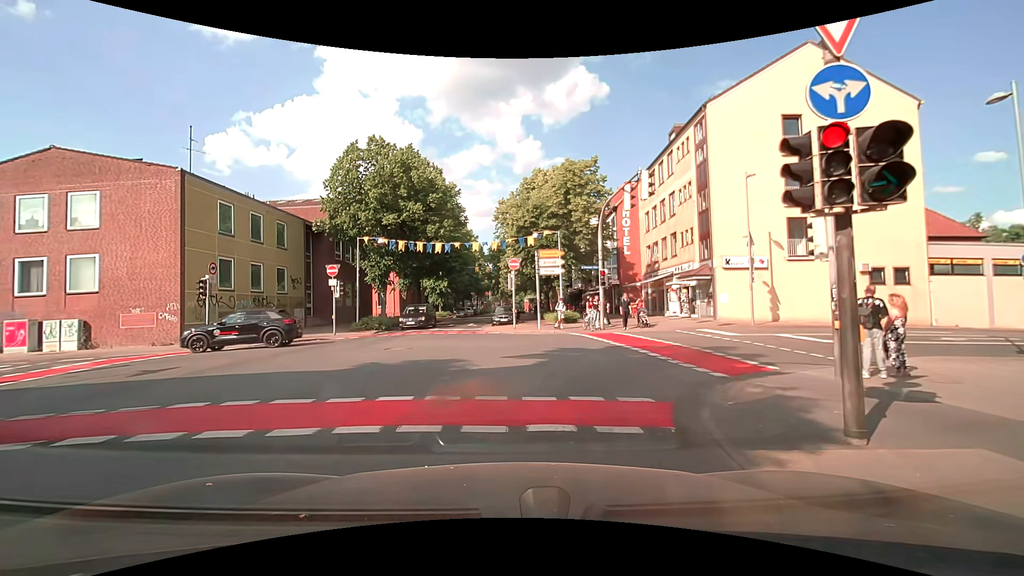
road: residential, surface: asphalt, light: Day
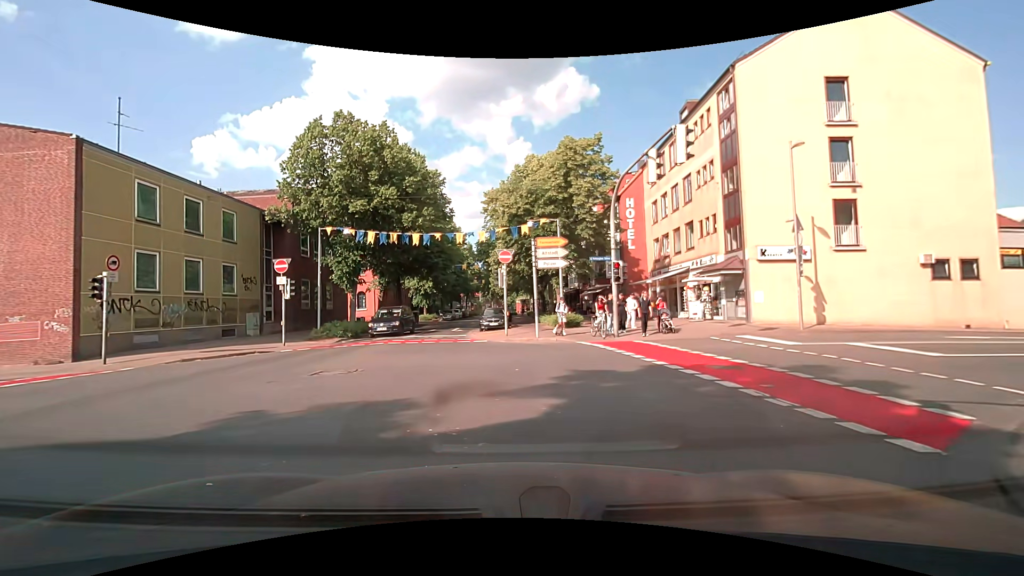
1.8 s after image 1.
(0.0, +5.3) m; +1°
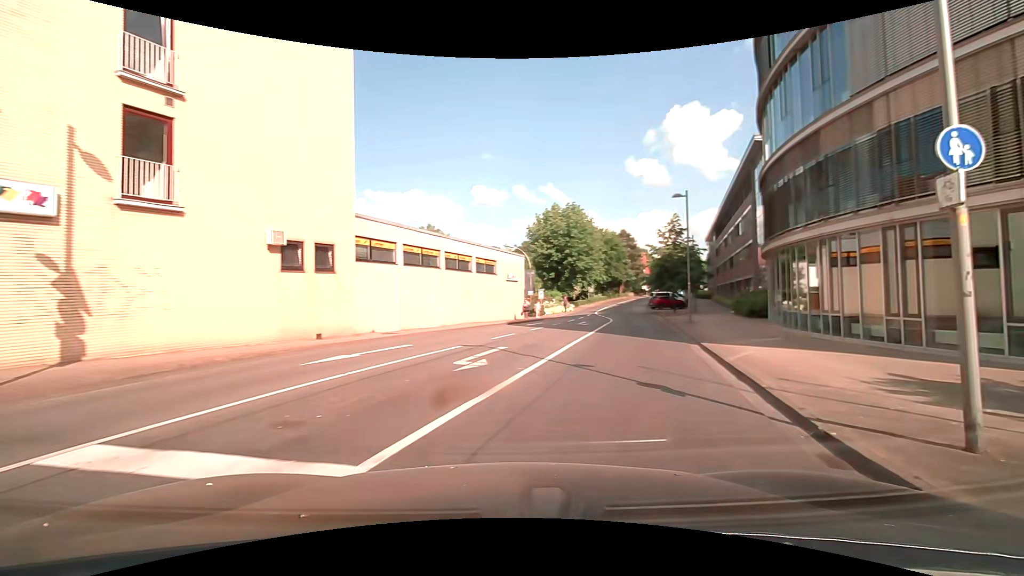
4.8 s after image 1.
(+6.9, +12.2) m; +66°
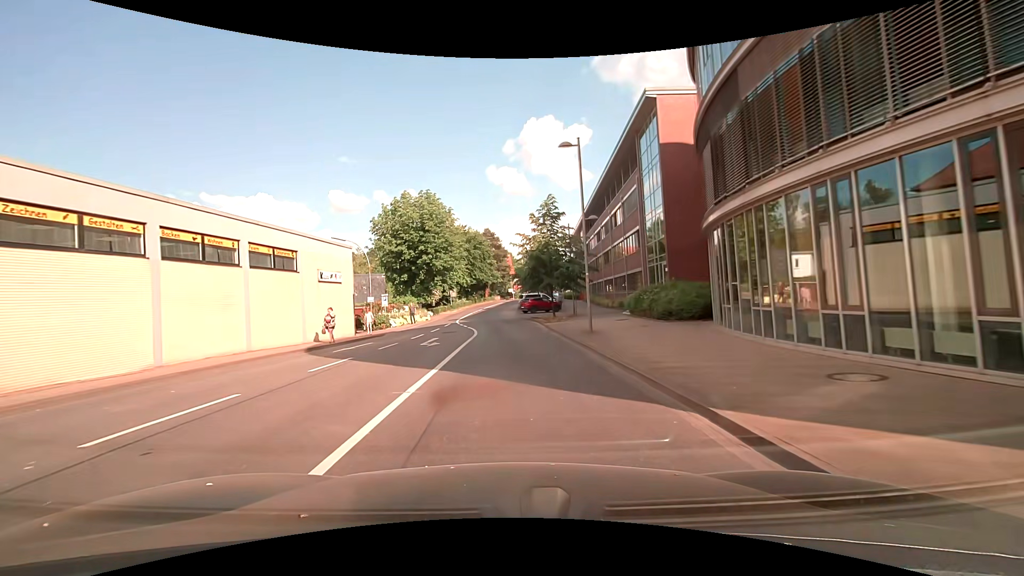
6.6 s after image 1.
(+1.8, +11.4) m; +15°
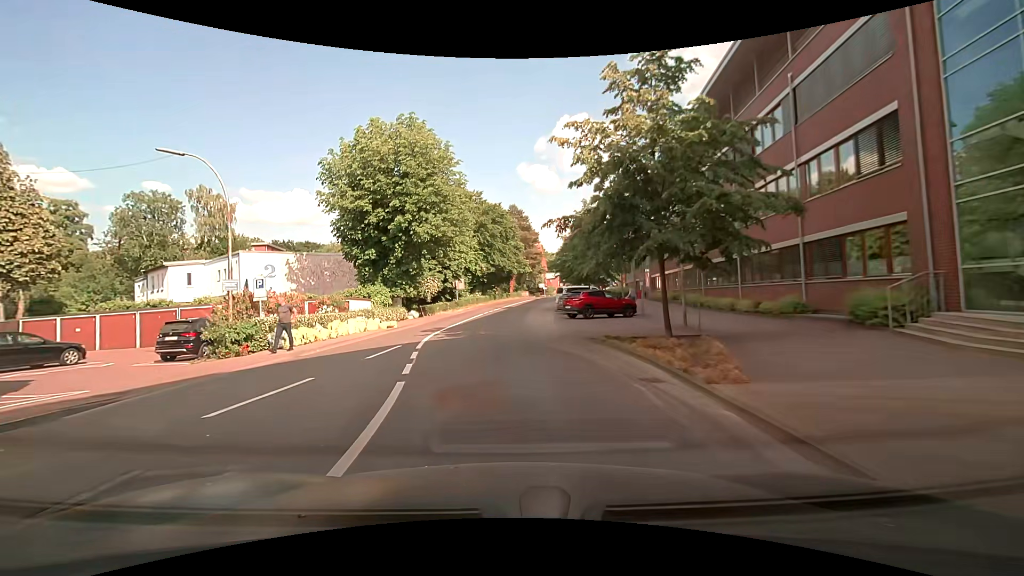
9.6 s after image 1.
(-0.1, +23.4) m; -3°
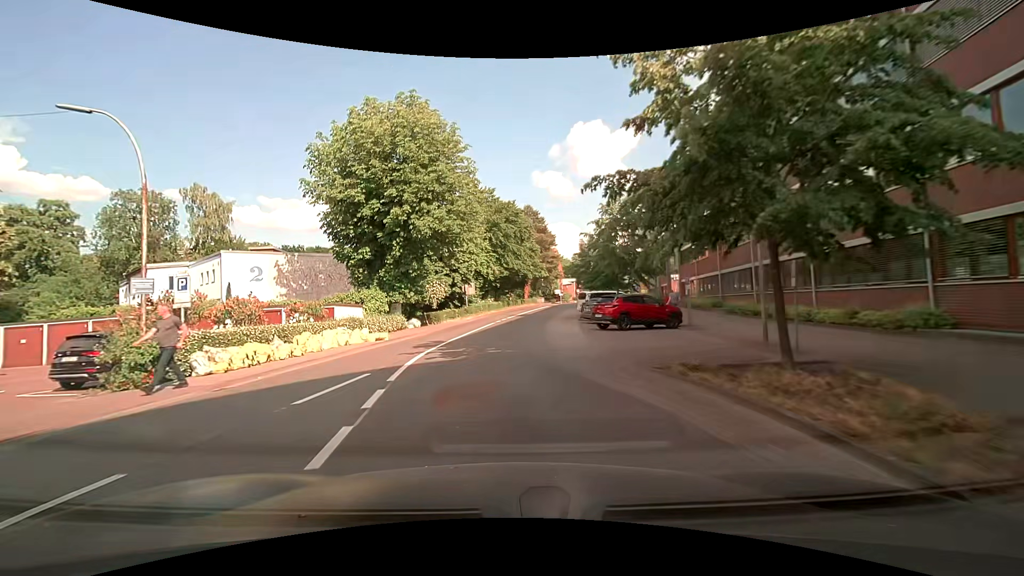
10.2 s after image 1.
(-0.1, +5.1) m; -2°
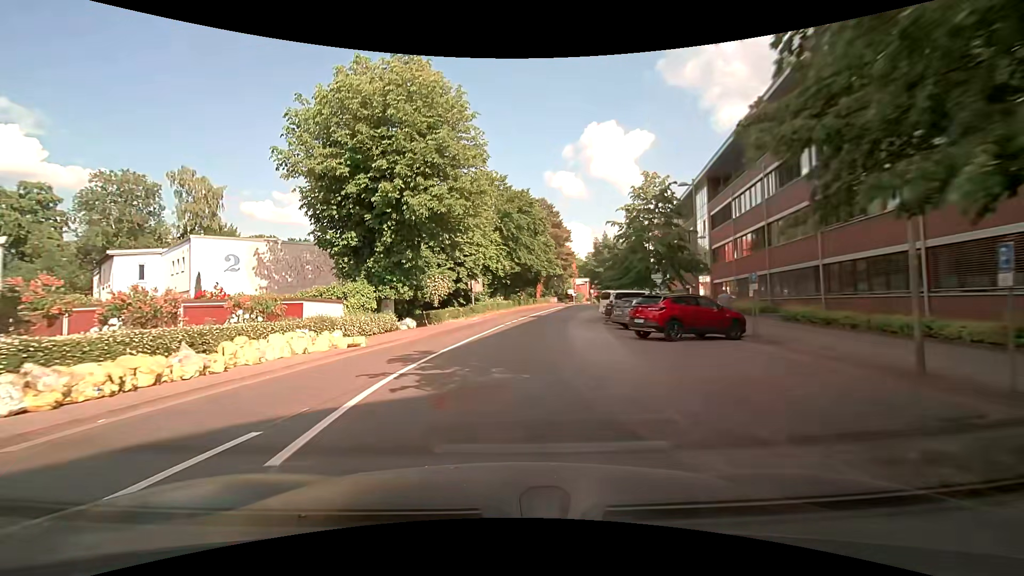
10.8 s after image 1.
(-0.1, +5.1) m; -2°
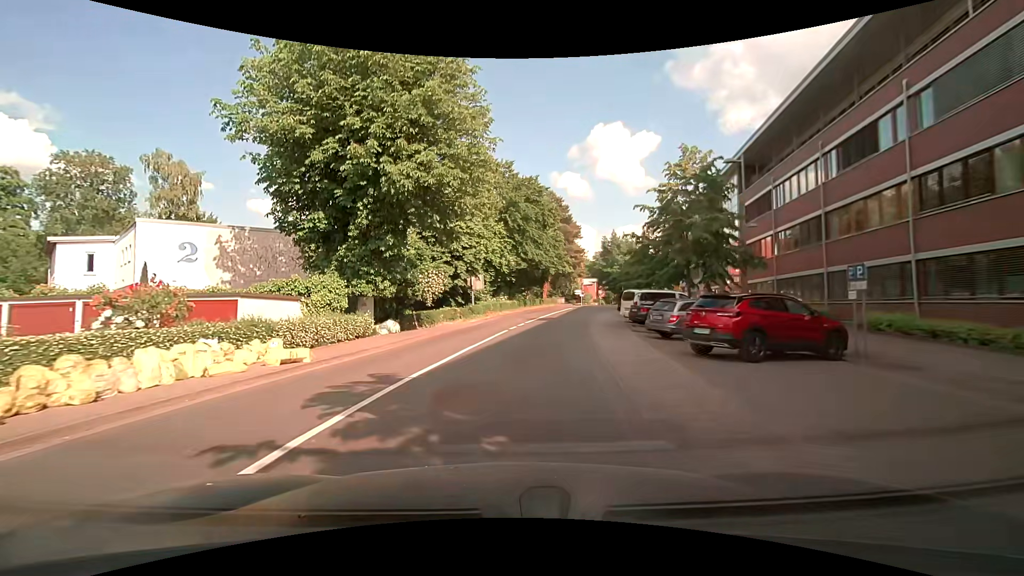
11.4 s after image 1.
(0.0, +5.1) m; -1°
(0, +10) (+1, +20) (+3, +30) (+5, +40) (+7, +49) (+10, +59) (+13, +69) (+15, +78) (+12, +88) (+5, +94) m
